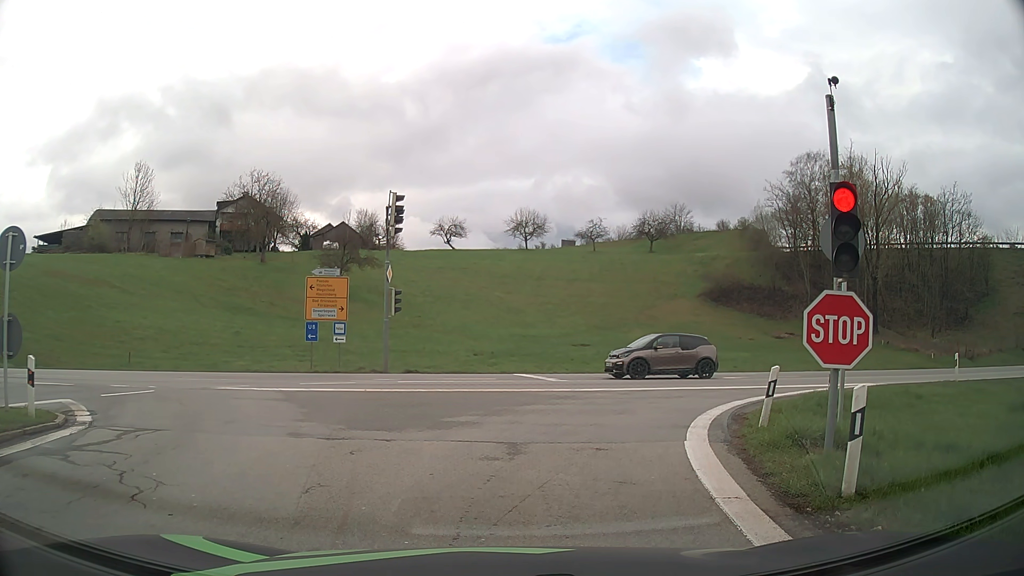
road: motorway_link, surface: asphalt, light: Day
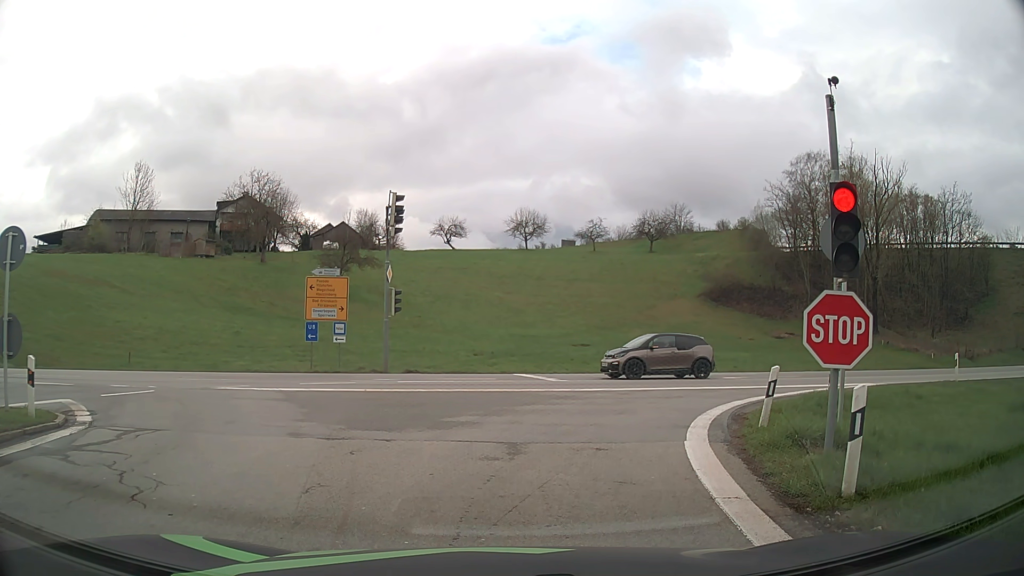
(0.0, 0.0) m; 0°
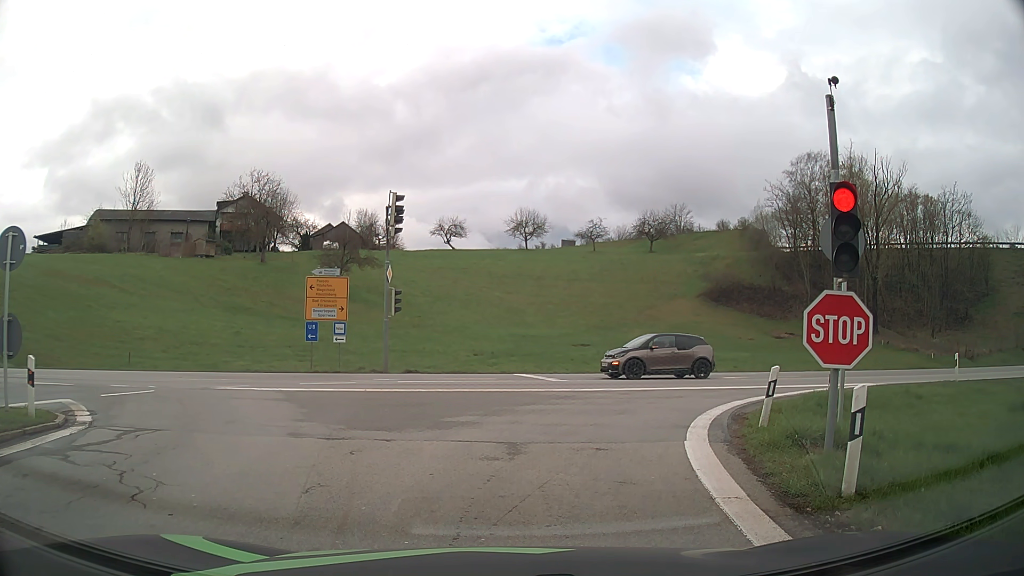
(0.0, 0.0) m; 0°
(+1, +10) (+6, +19) (+14, +24) (+24, +26) (+34, +28) (+43, +31) (+53, +33) (+63, +36) (+72, +38) (+82, +42) m
